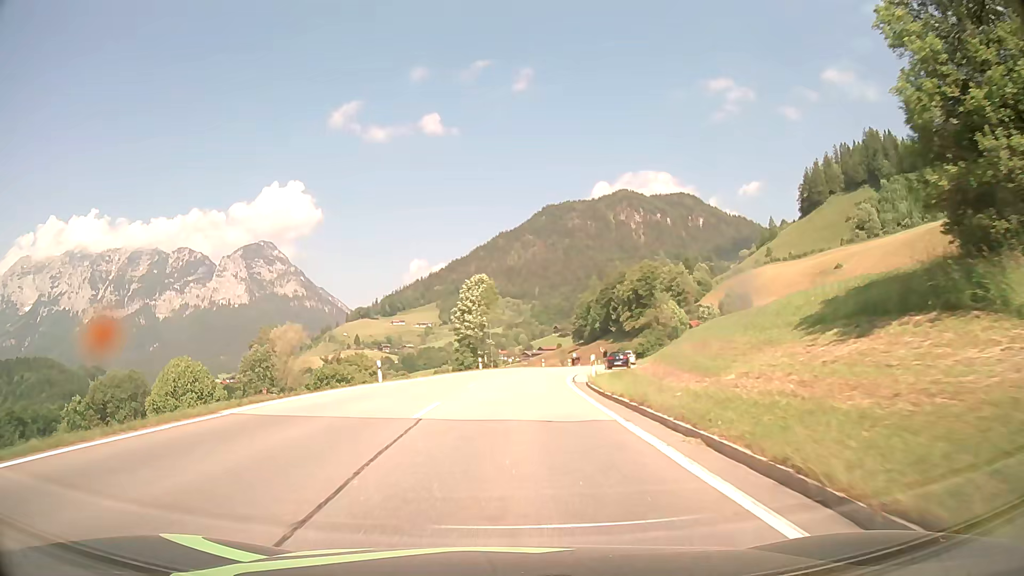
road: primary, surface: asphalt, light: Day
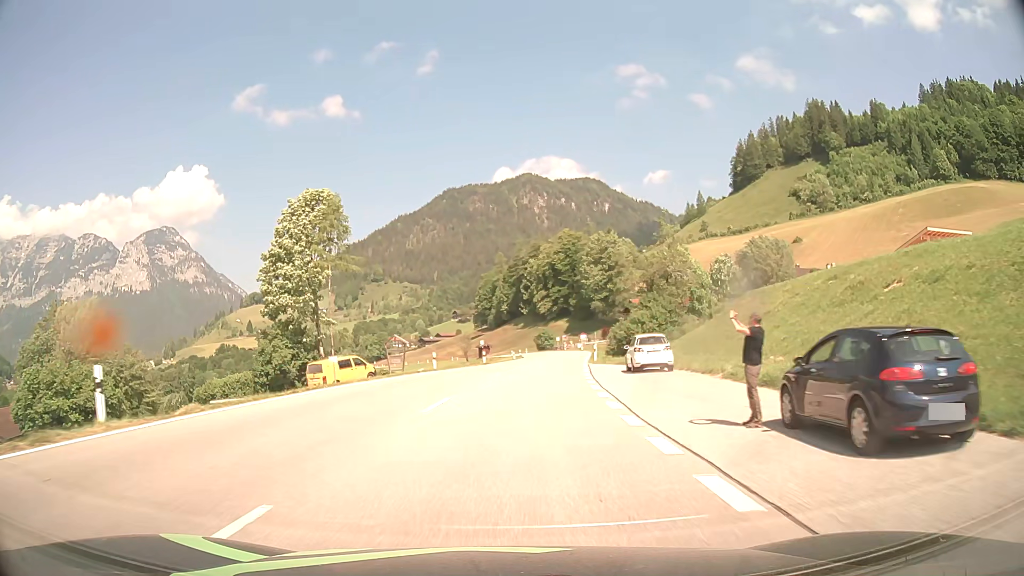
(+2.5, +46.8) m; +8°
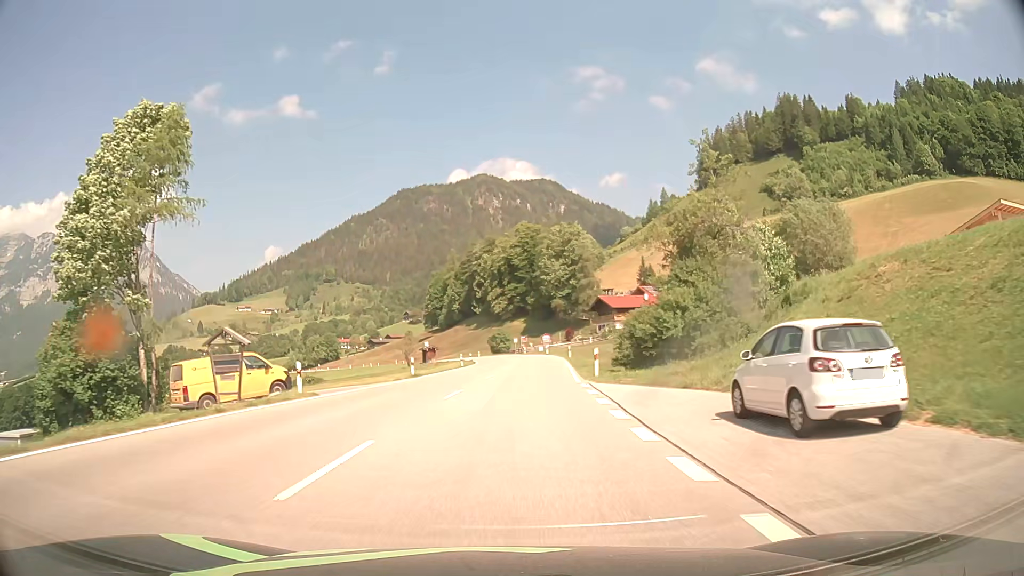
(+0.6, +19.7) m; +4°
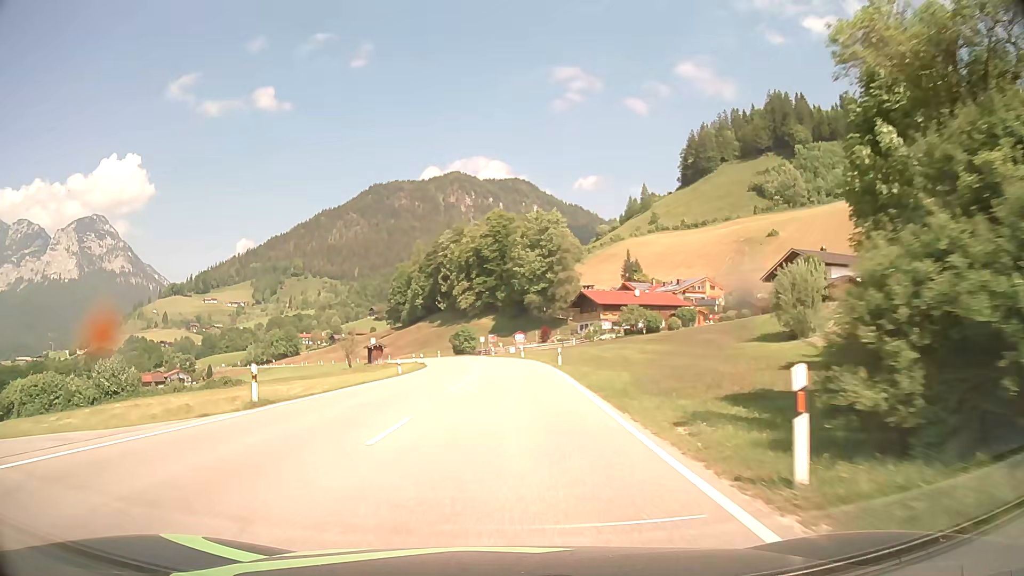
(+0.5, +20.3) m; +3°
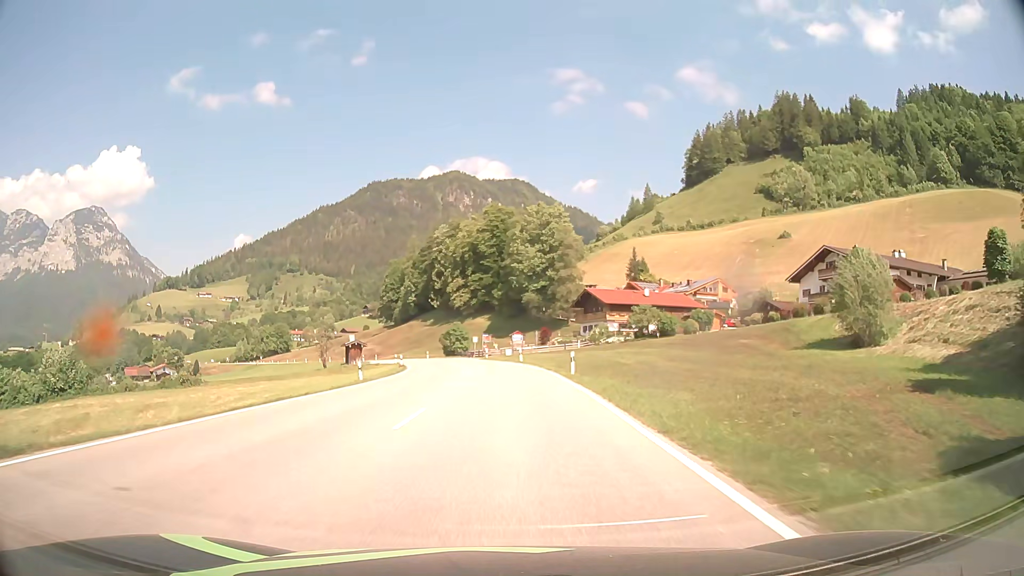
(+0.1, +10.4) m; 0°
